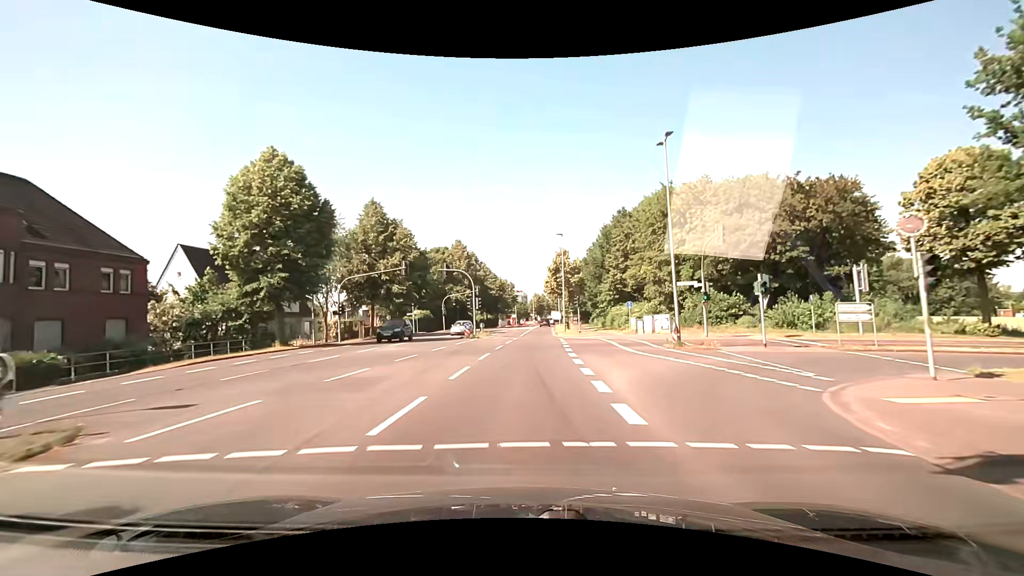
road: secondary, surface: asphalt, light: Day
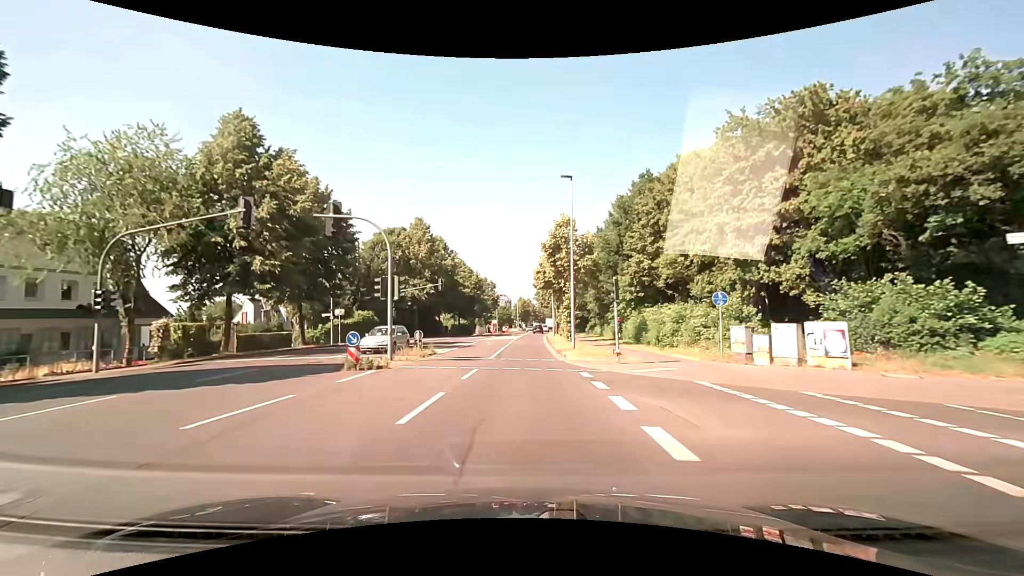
(+0.4, +22.9) m; +2°
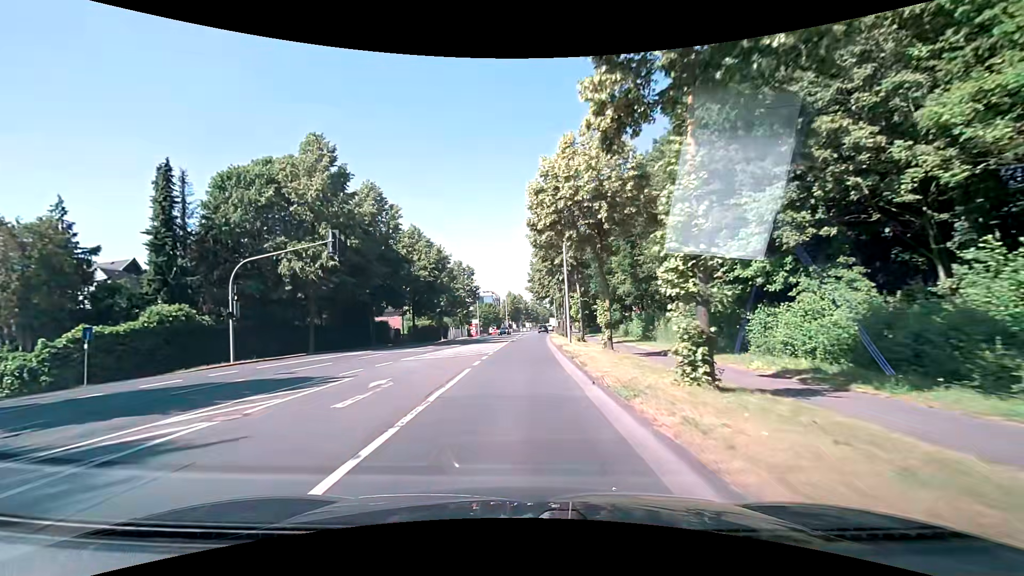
(+0.4, +30.5) m; +2°
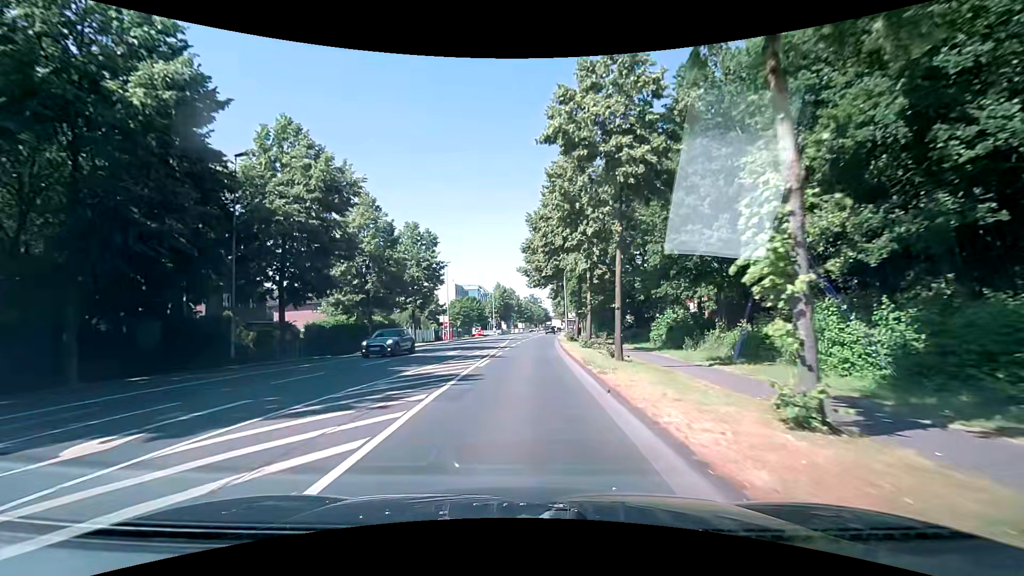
(-0.1, +30.4) m; 0°
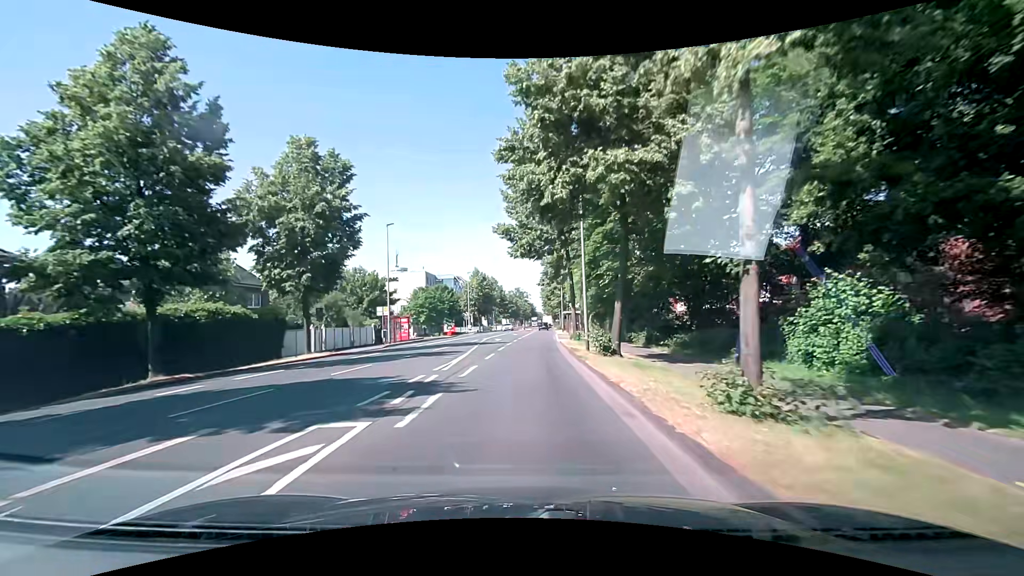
(+0.2, +22.8) m; +2°
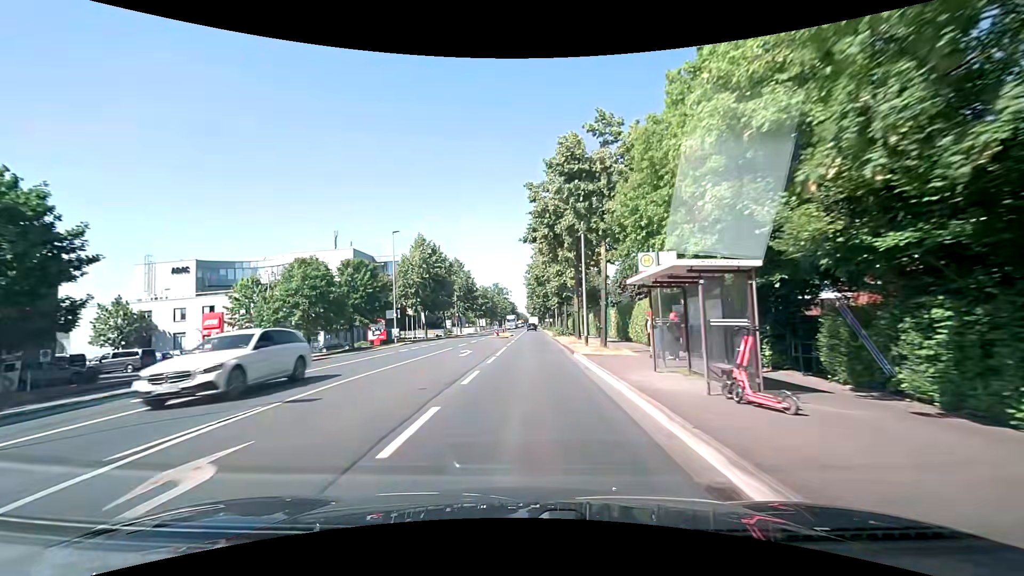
(+0.6, +38.2) m; +3°
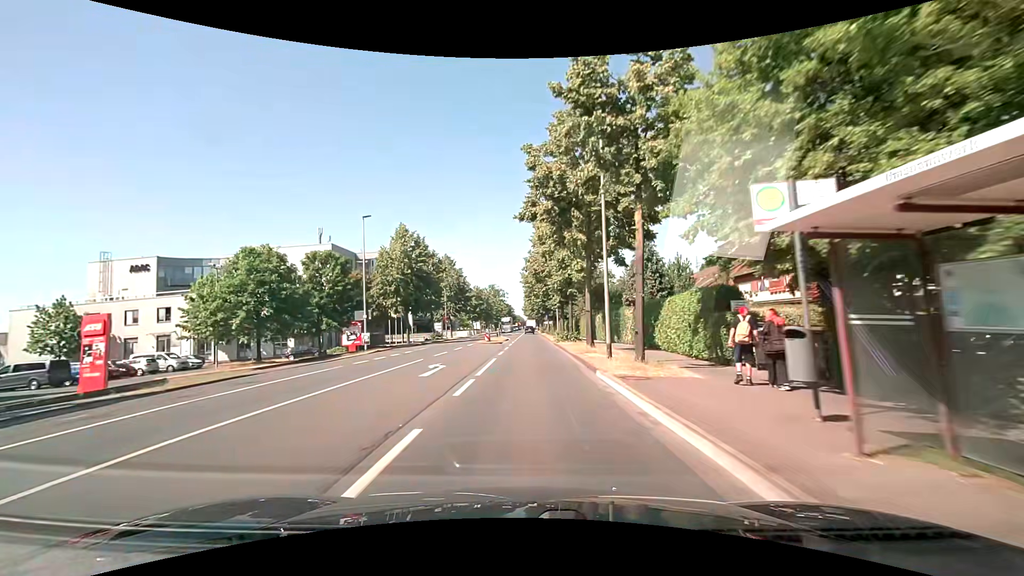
(0.0, +7.7) m; 0°
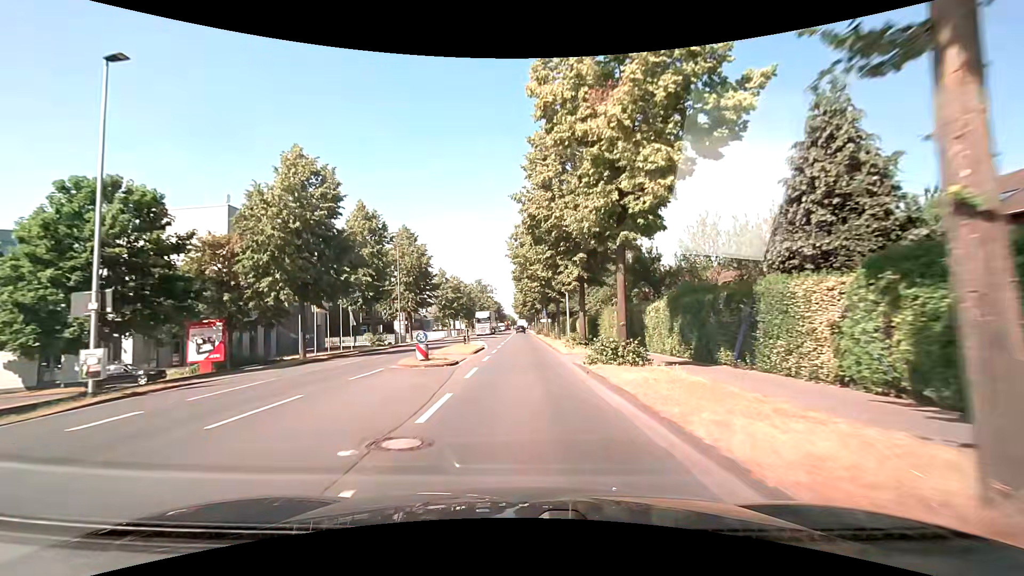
(+0.1, +23.0) m; 0°
(0, +10) (0, +20) (0, +30) (+1, +40) (+1, +50) (+1, +60) (0, +70) (0, +80) (0, +90) (+1, +100) m
